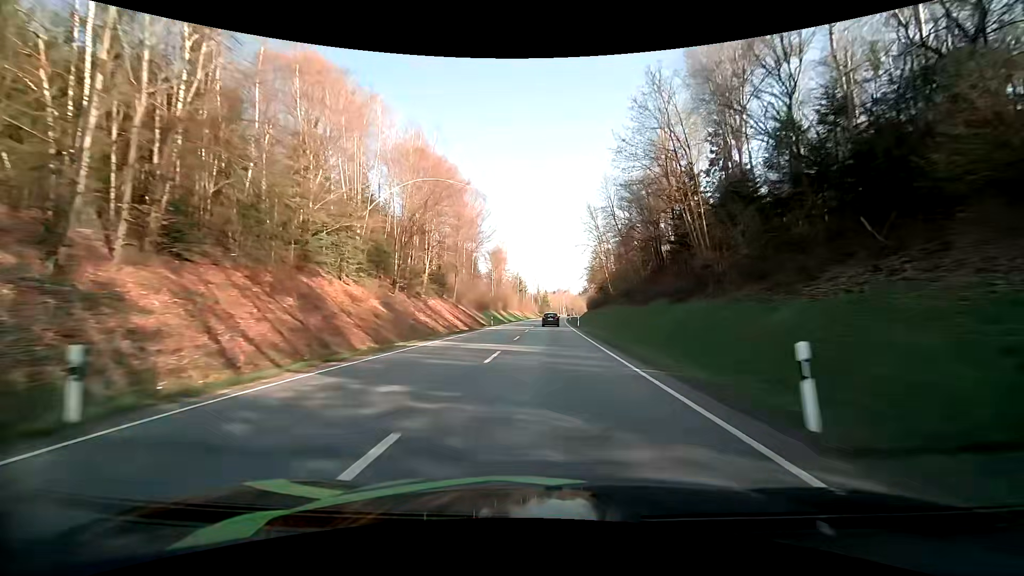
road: primary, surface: asphalt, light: Day
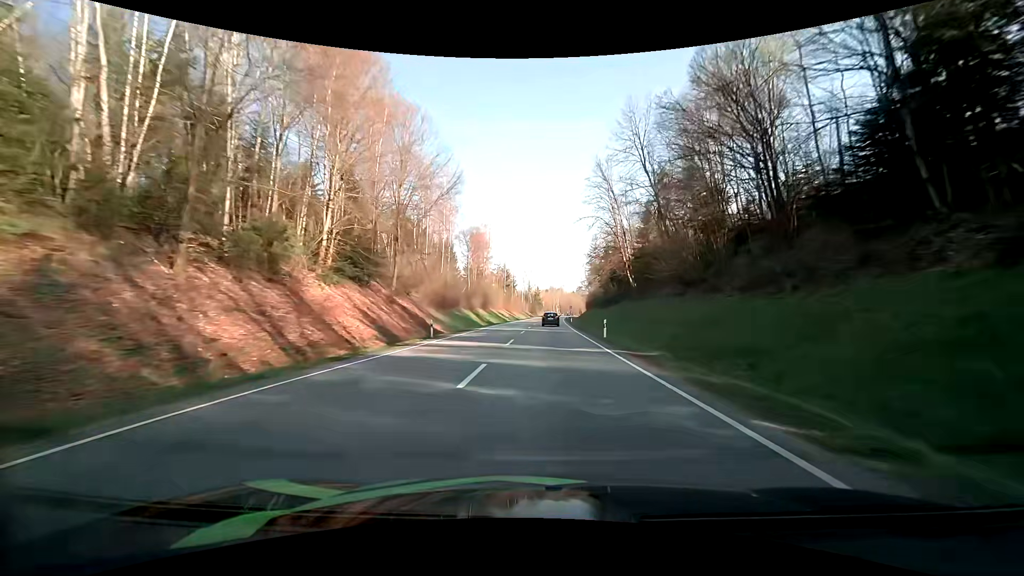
(+0.2, +28.6) m; +1°
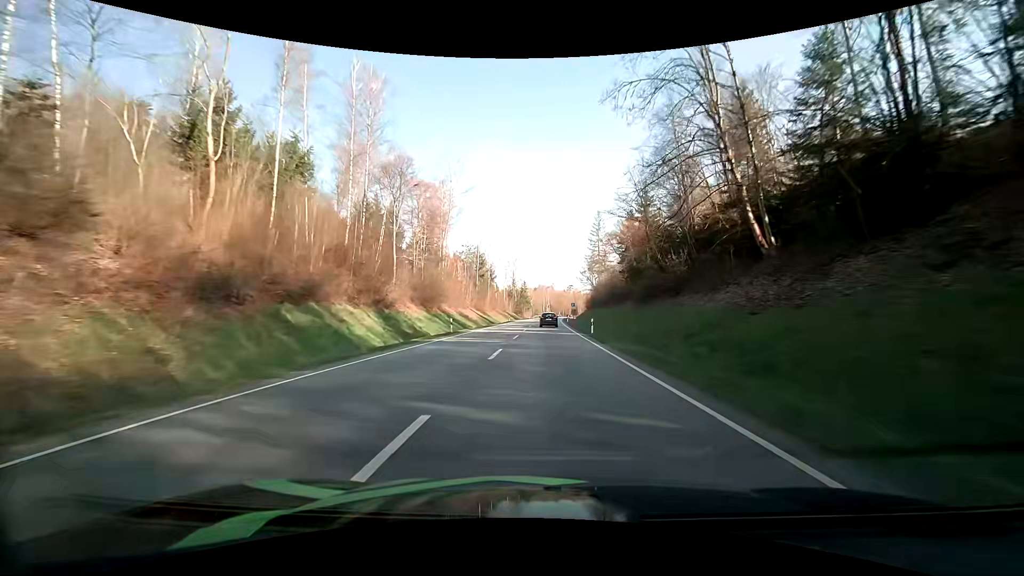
(+0.4, +42.4) m; +1°
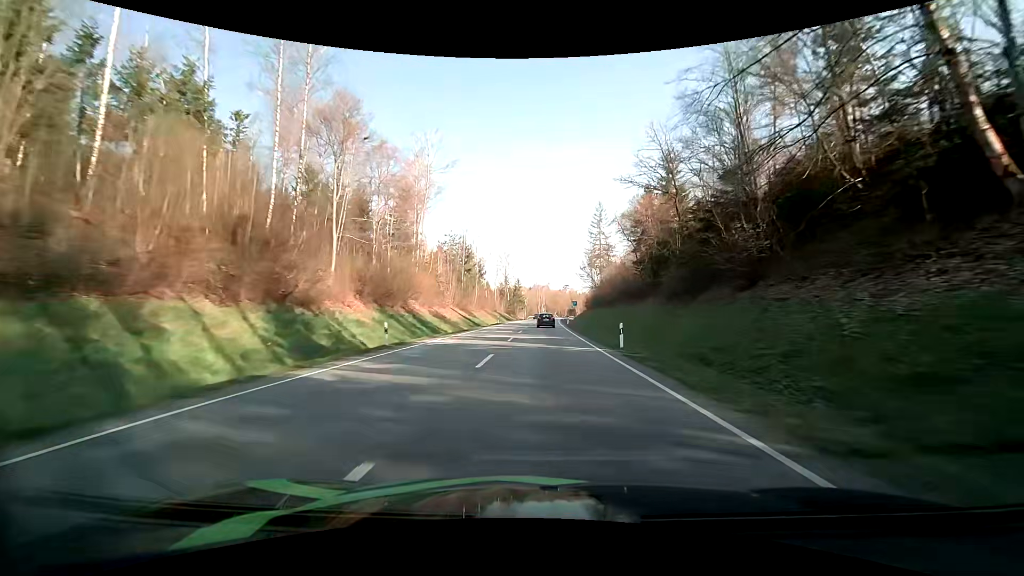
(0.0, +14.1) m; 0°
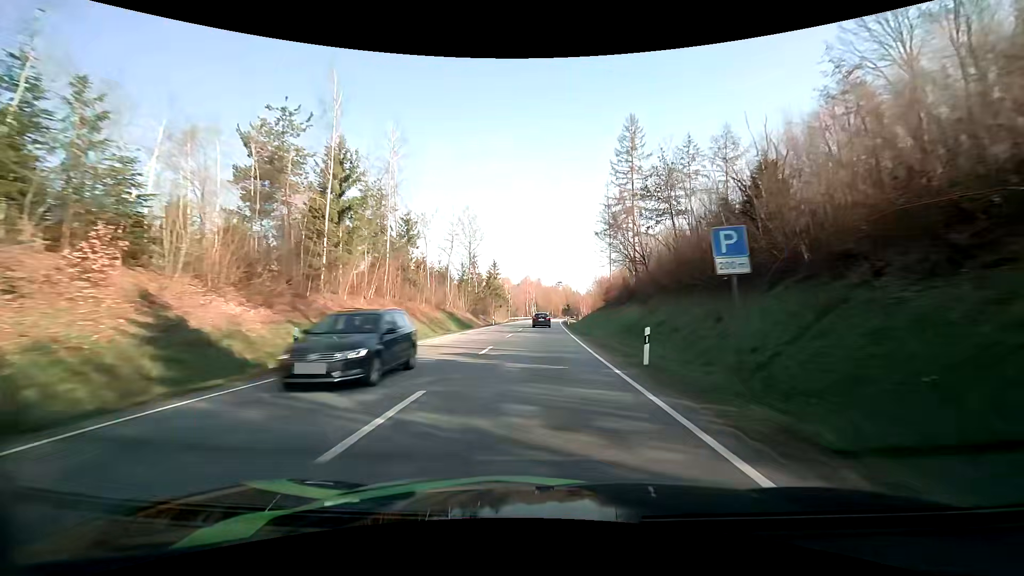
(+1.0, +55.8) m; +1°
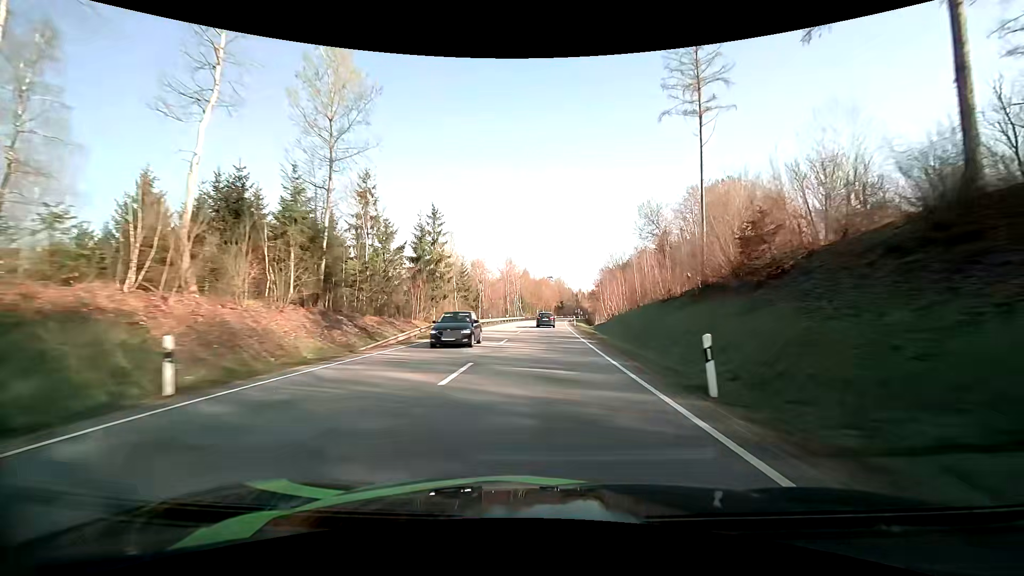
(+0.8, +55.3) m; +2°
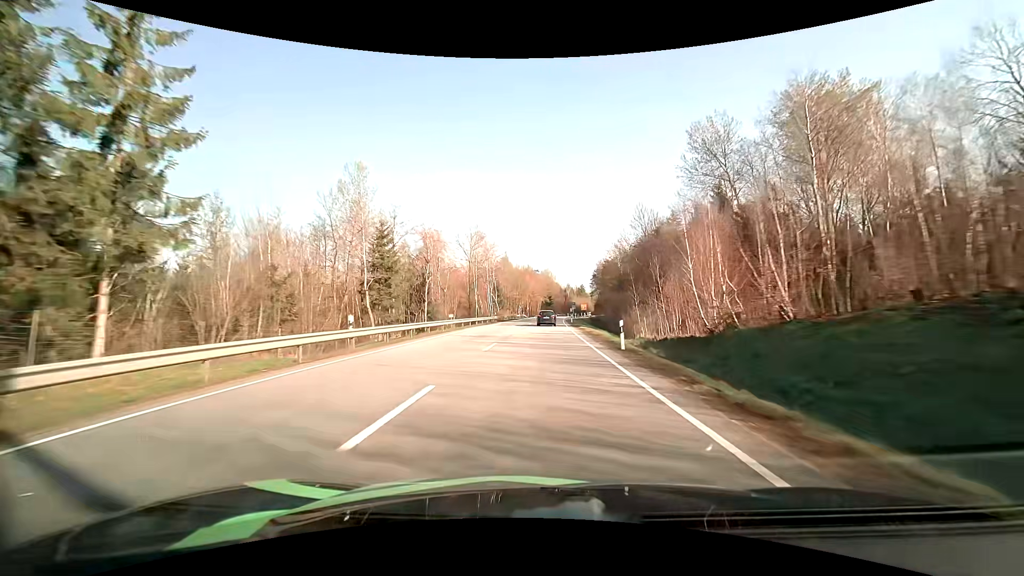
(+0.4, +40.2) m; +1°
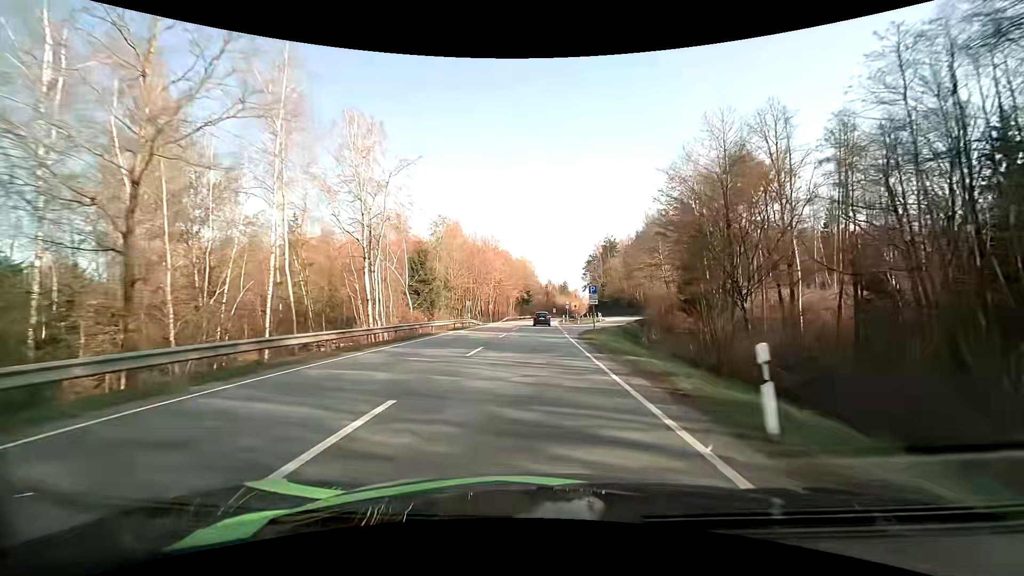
(+1.3, +61.0) m; +2°
(0, +10) (0, +20) (0, +30) (0, +40) (0, +50) (+1, +60) (+1, +70) (+1, +80) (+1, +90) (+2, +100) m
